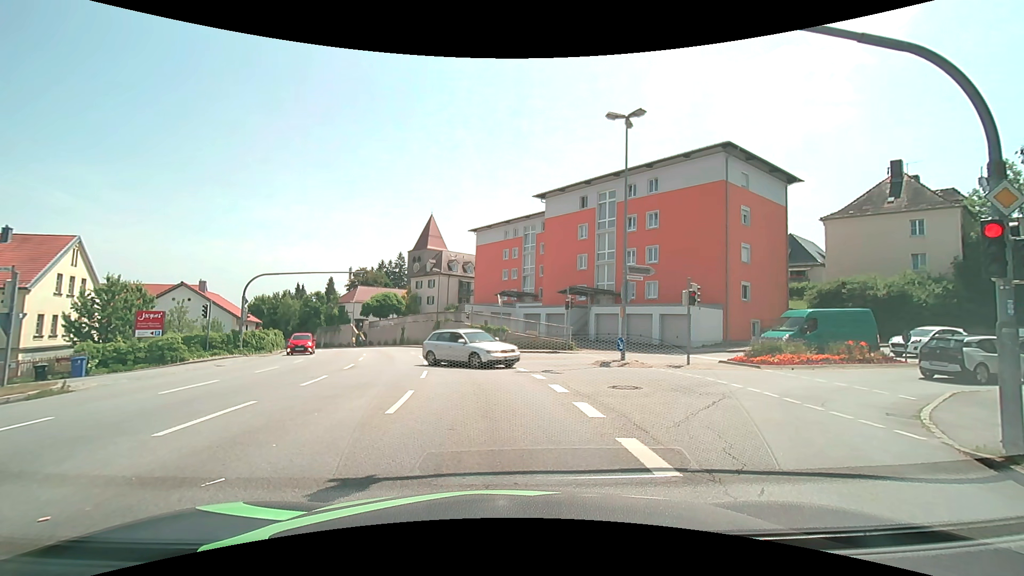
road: tertiary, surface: asphalt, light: Day
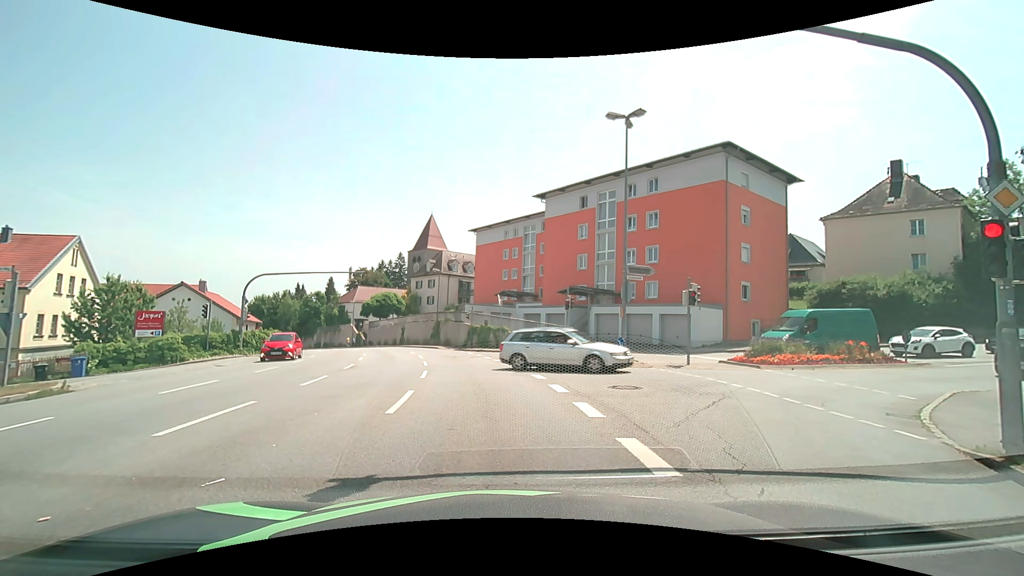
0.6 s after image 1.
(0.0, 0.0) m; 0°
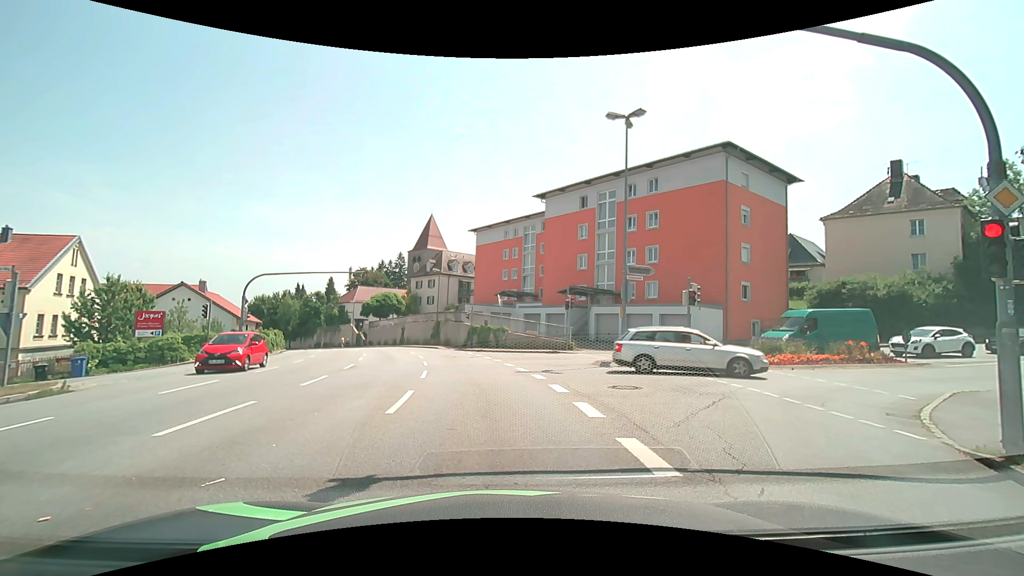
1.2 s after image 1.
(0.0, 0.0) m; 0°
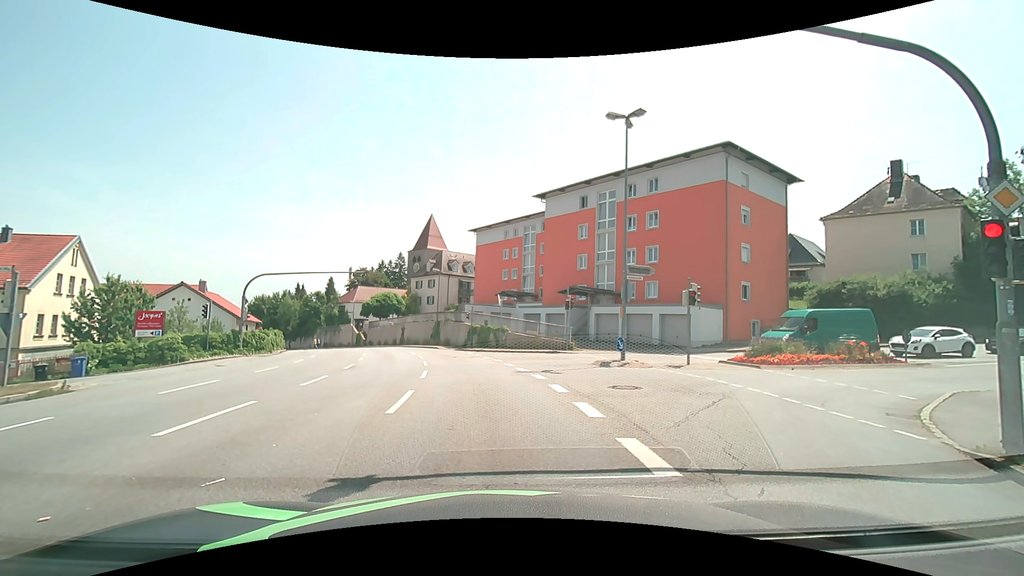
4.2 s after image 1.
(0.0, 0.0) m; 0°
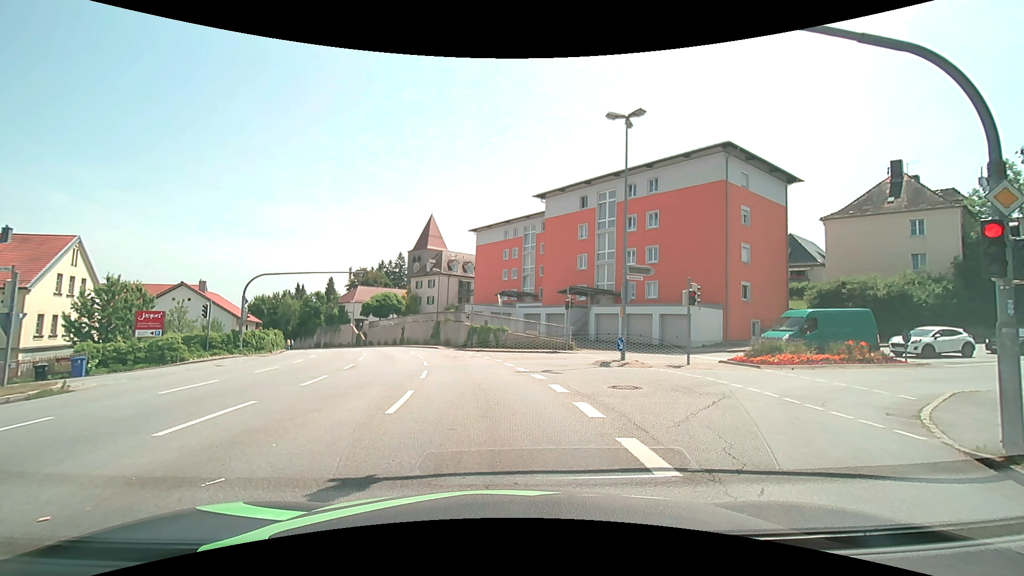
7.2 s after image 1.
(0.0, 0.0) m; 0°
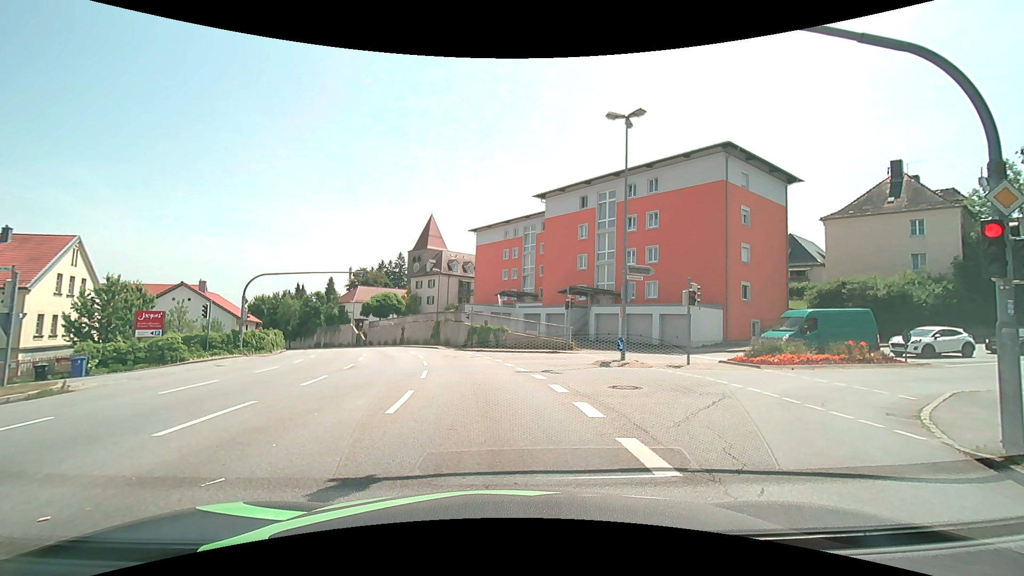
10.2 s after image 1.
(0.0, 0.0) m; 0°
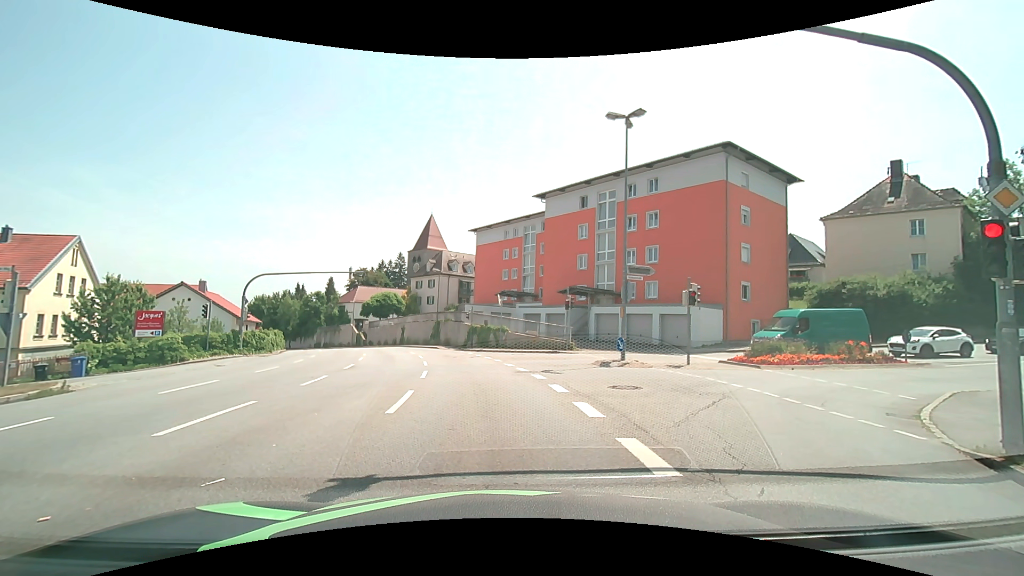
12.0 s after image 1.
(0.0, 0.0) m; 0°
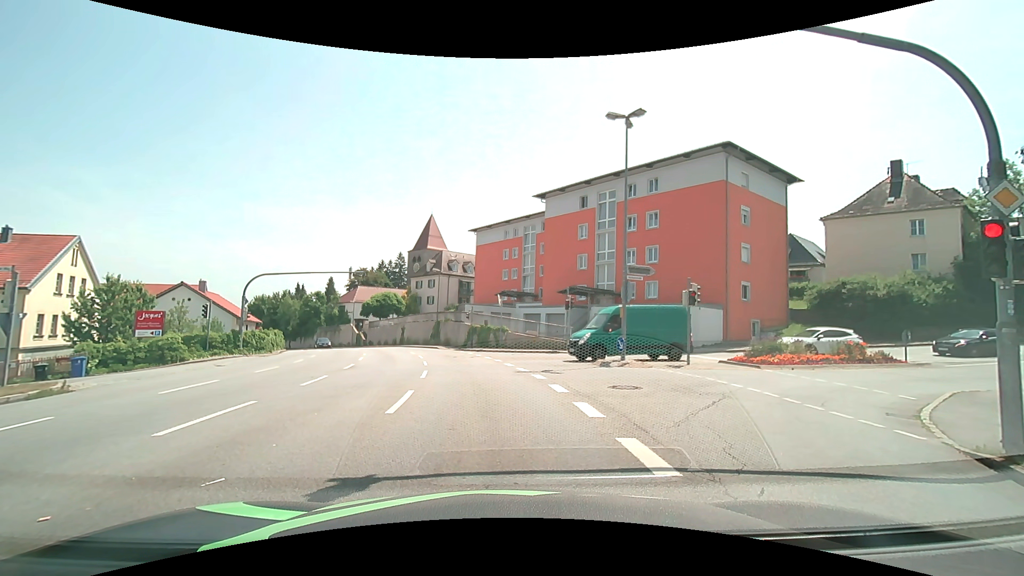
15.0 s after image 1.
(0.0, 0.0) m; 0°
(0, +10) (-1, +20) (-3, +30) (-5, +39) (-8, +49) (-12, +58) (-16, +67) (-21, +76) (-26, +85) (-31, +93) m
